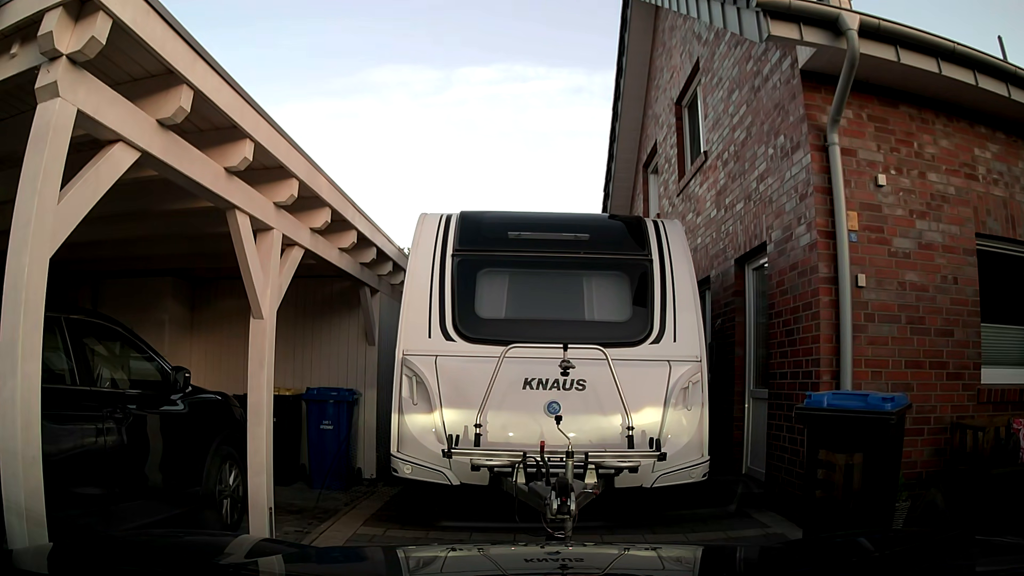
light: Day
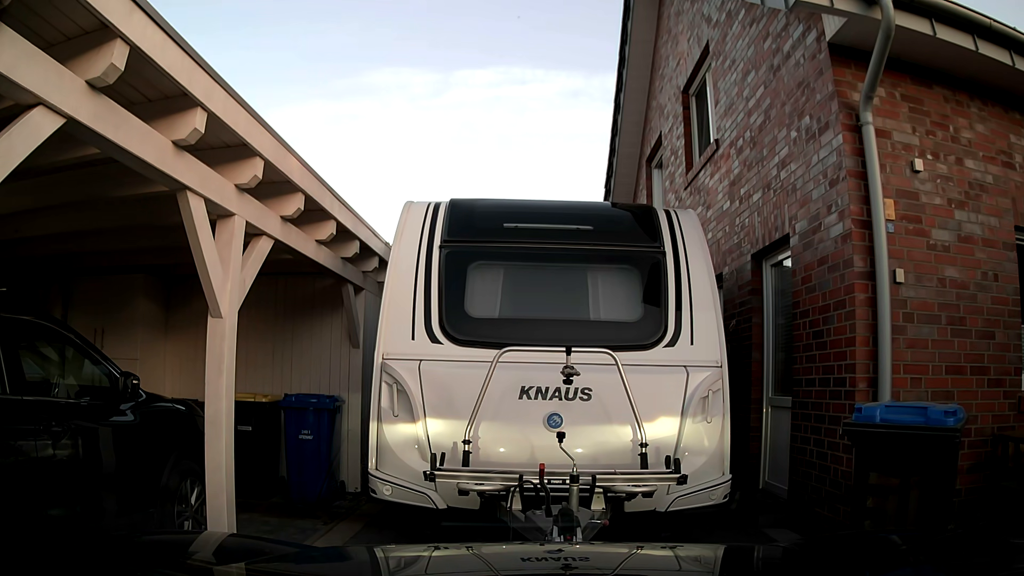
(0.0, +0.6) m; 0°
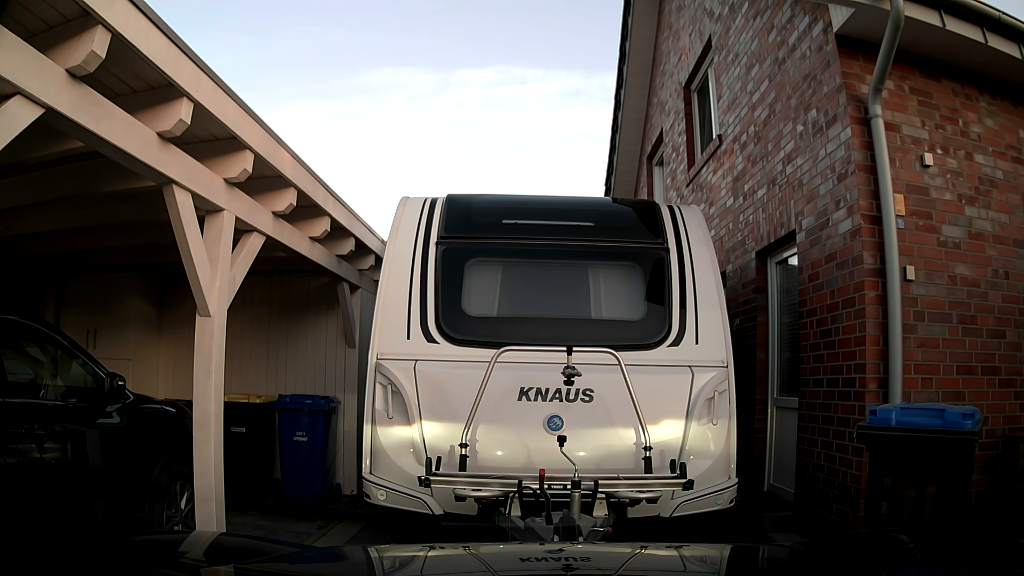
(0.0, +0.2) m; 0°
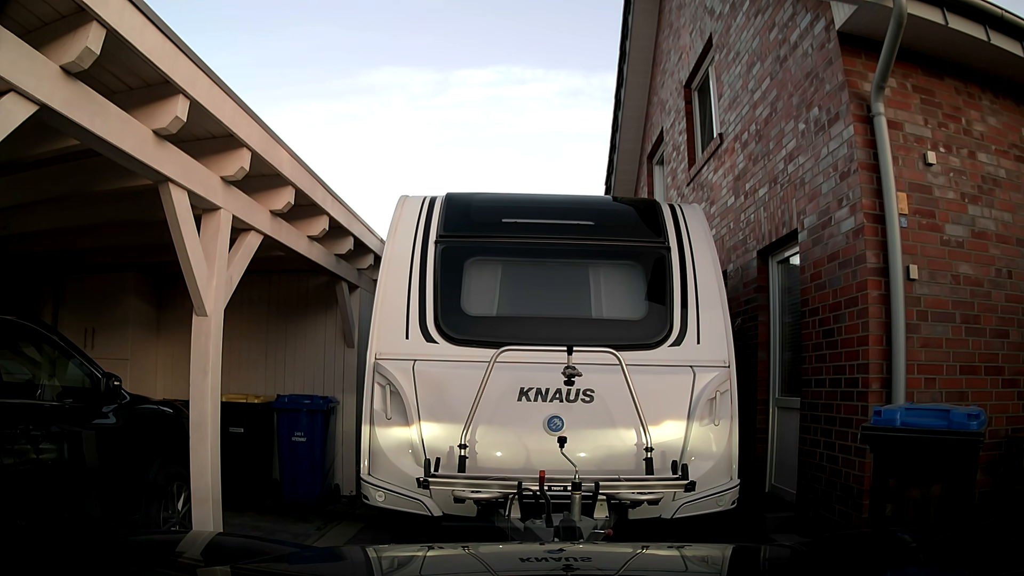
(0.0, 0.0) m; 0°
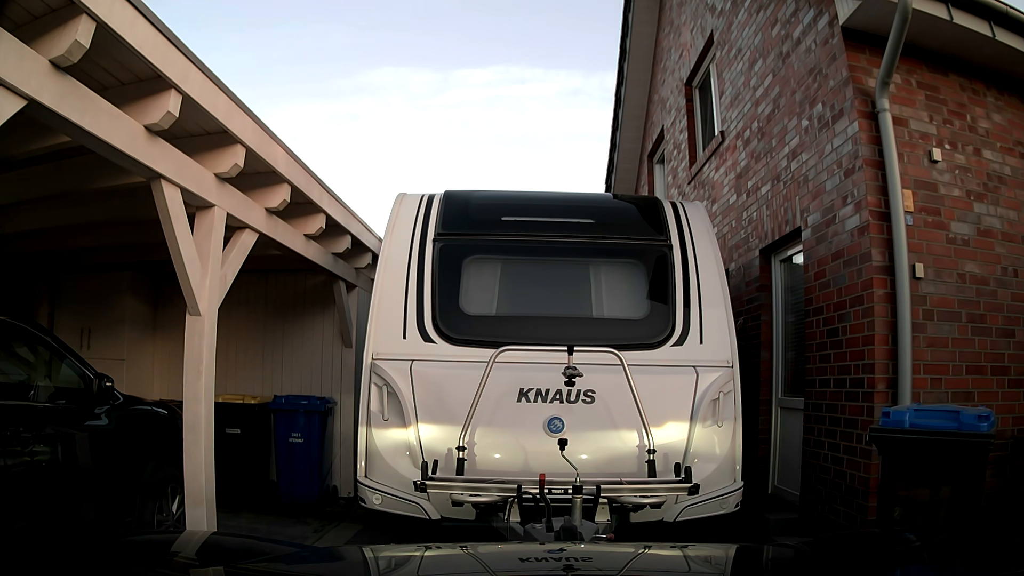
(0.0, +0.1) m; 0°
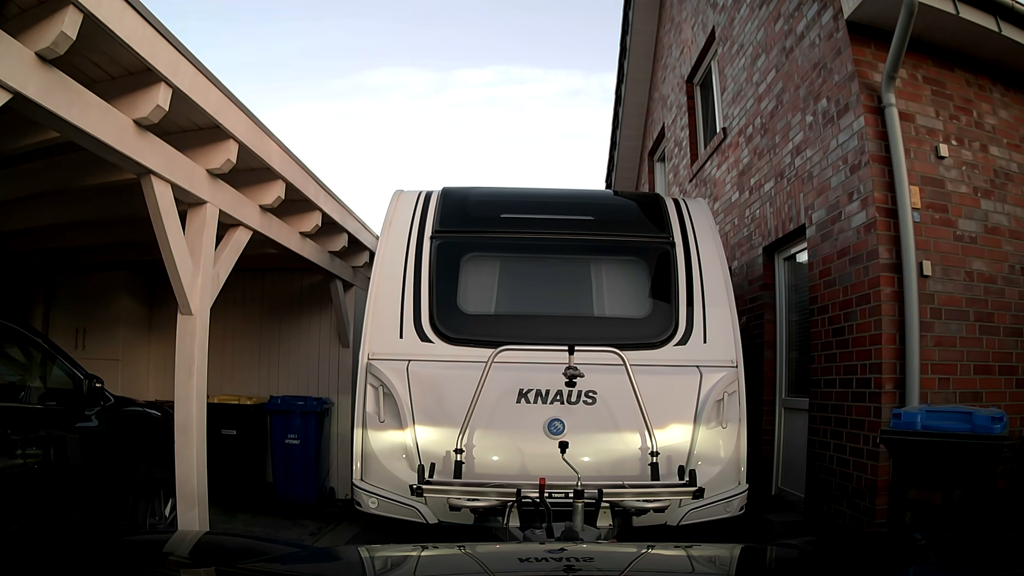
(0.0, +0.1) m; 0°
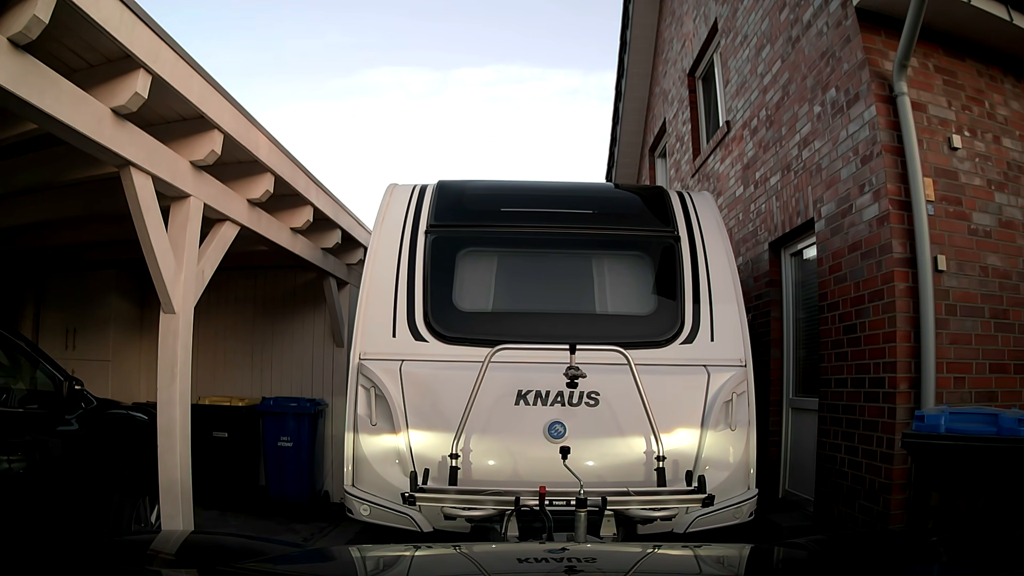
(0.0, +0.2) m; 0°
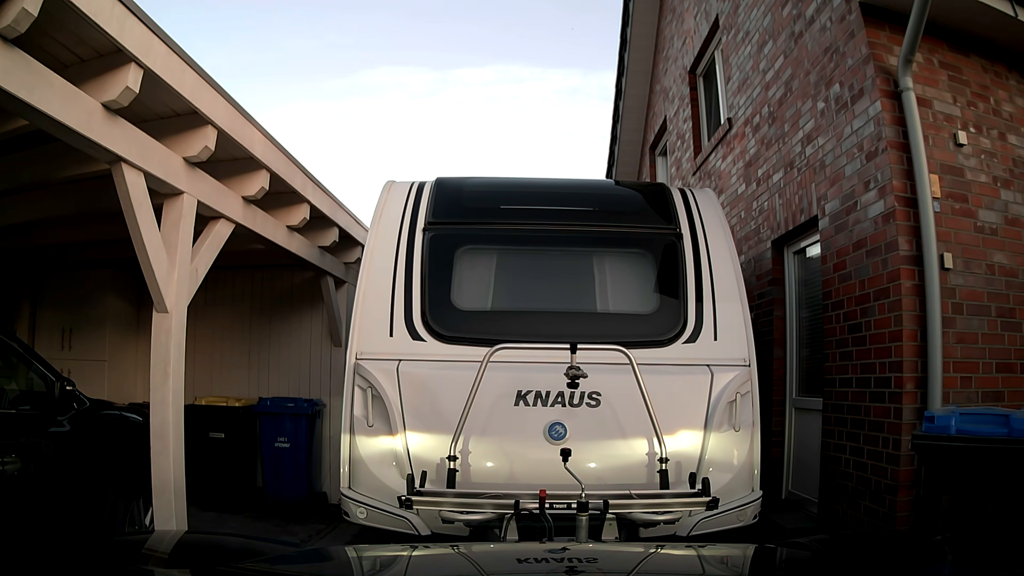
(0.0, +0.1) m; 0°
